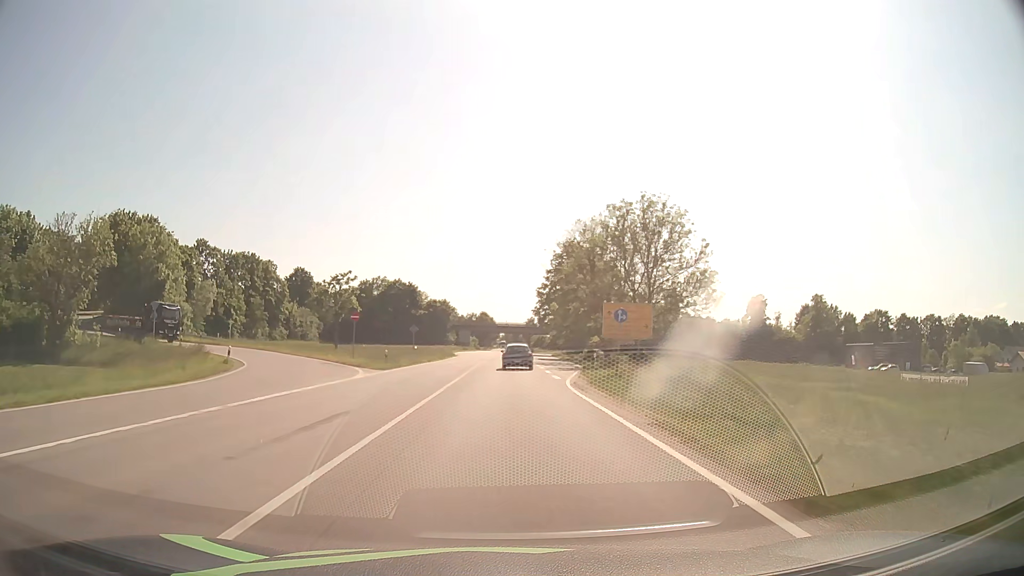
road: primary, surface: asphalt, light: Day
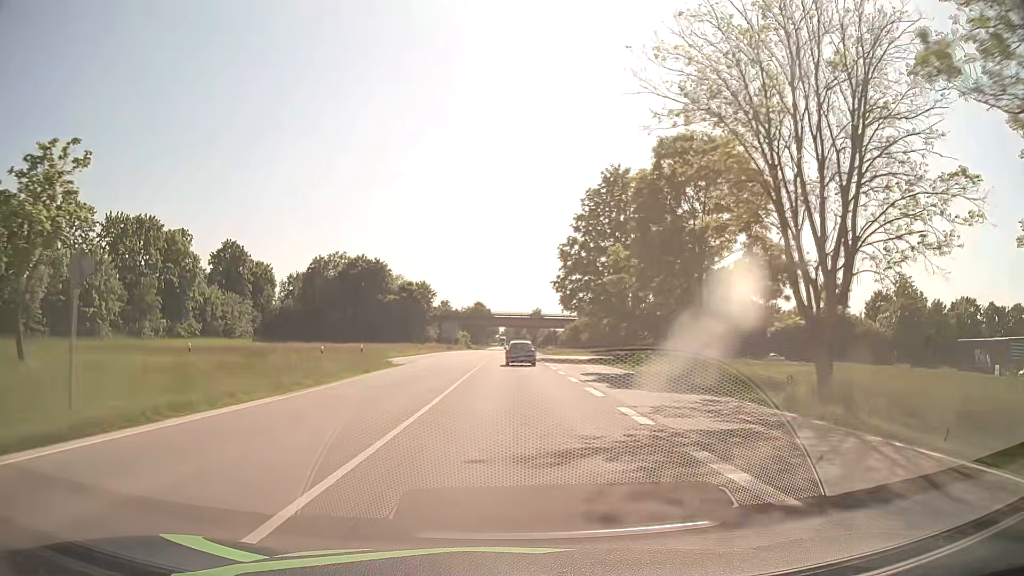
(-0.1, +46.7) m; 0°
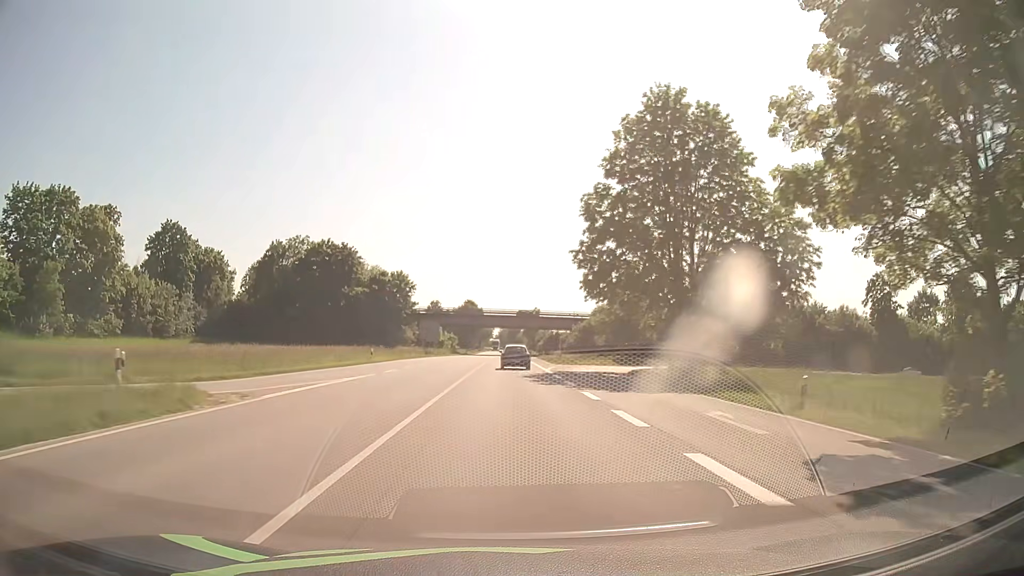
(+0.1, +23.8) m; 0°
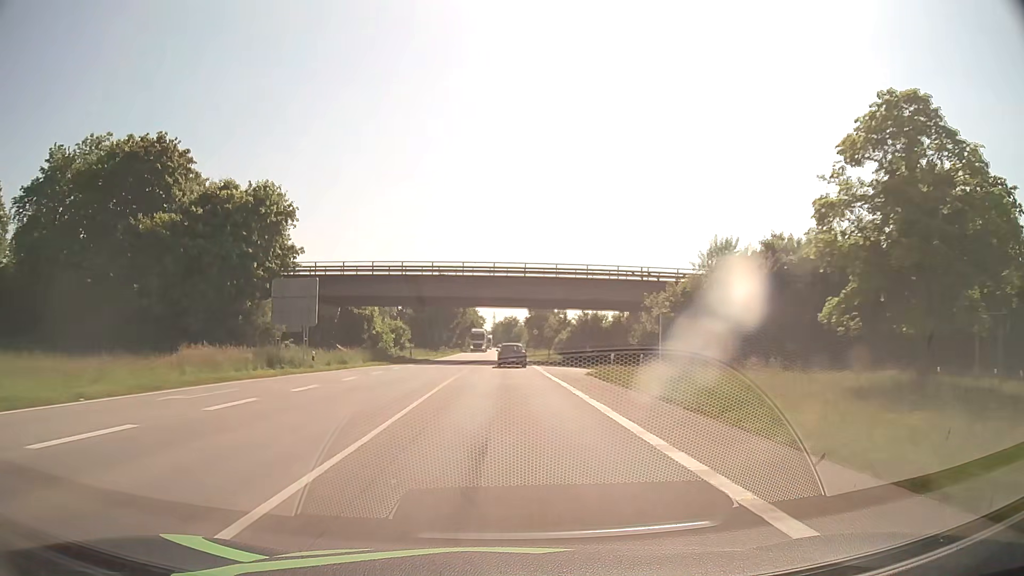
(+0.4, +61.1) m; +1°
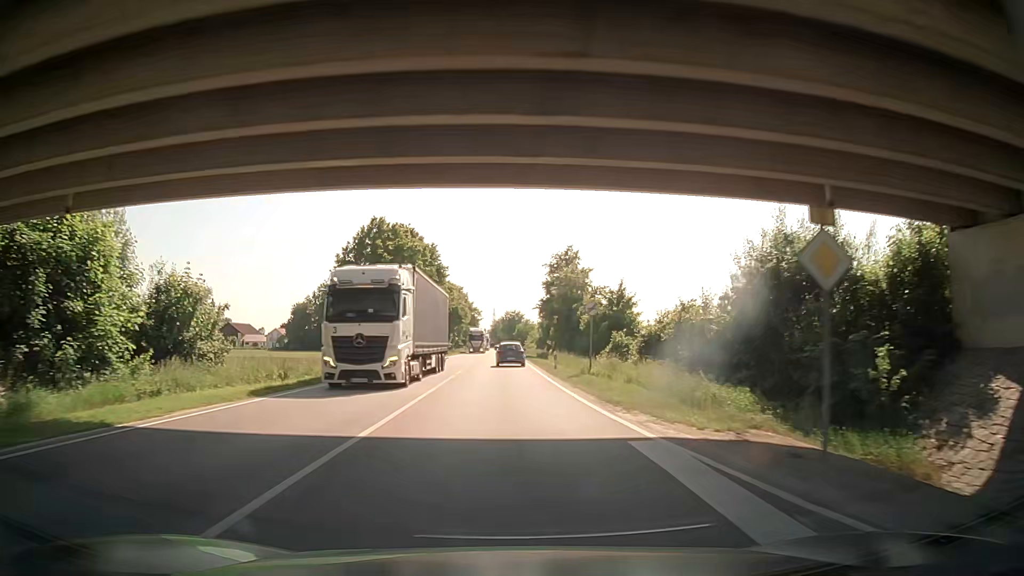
(-0.2, +50.0) m; 0°
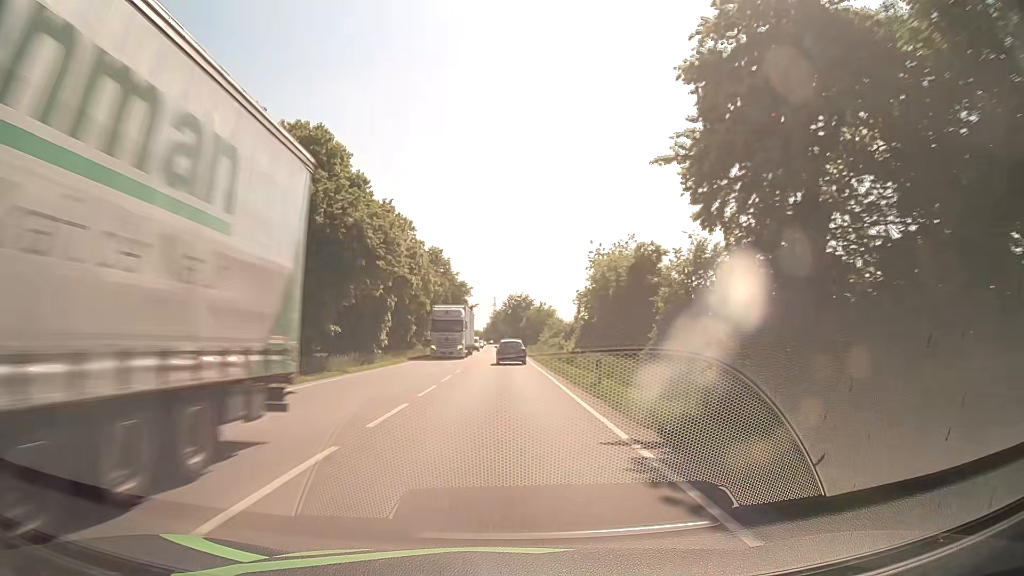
(-0.6, +62.7) m; 0°
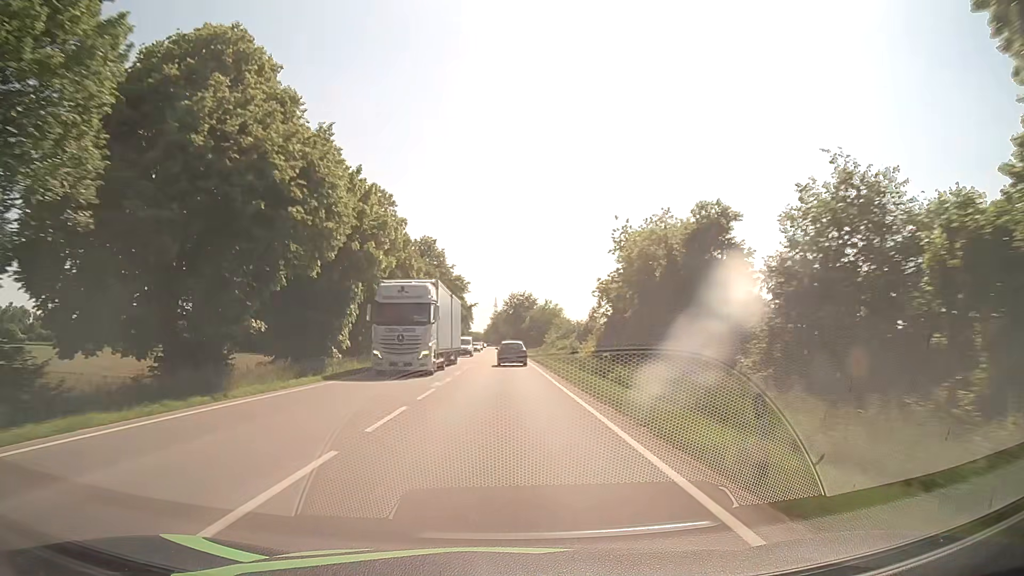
(0.0, +12.4) m; 0°
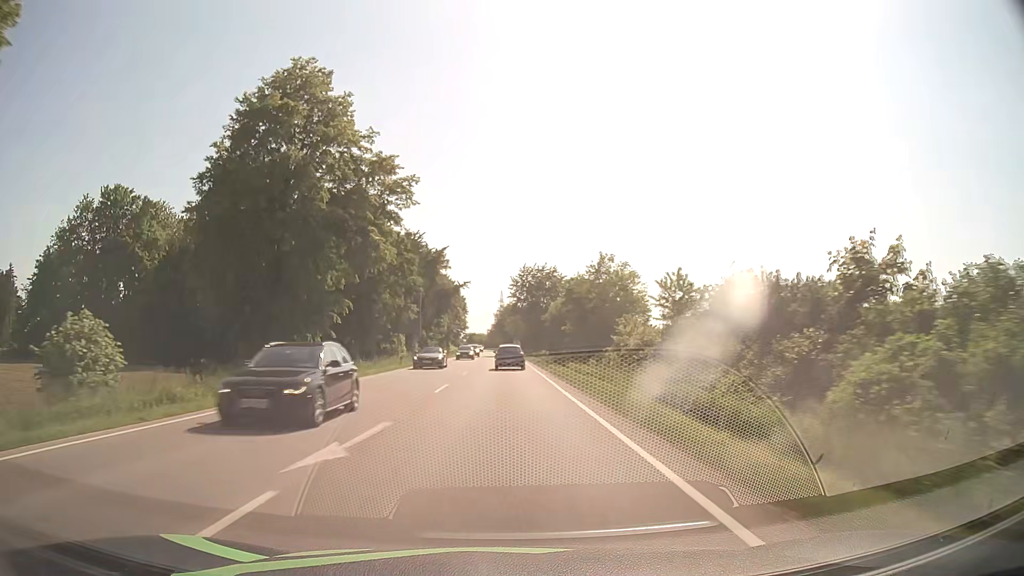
(-0.5, +62.2) m; -1°
(0, +10) (0, +20) (0, +30) (0, +40) (0, +50) (0, +60) (0, +70) (-1, +80) (-1, +90) (-1, +100) m
